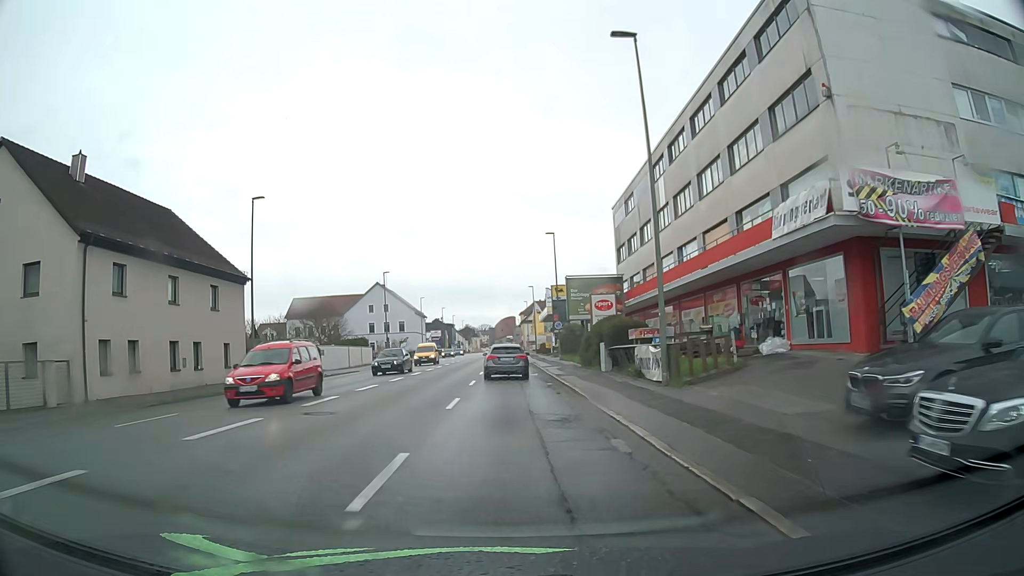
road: tertiary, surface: asphalt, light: Day
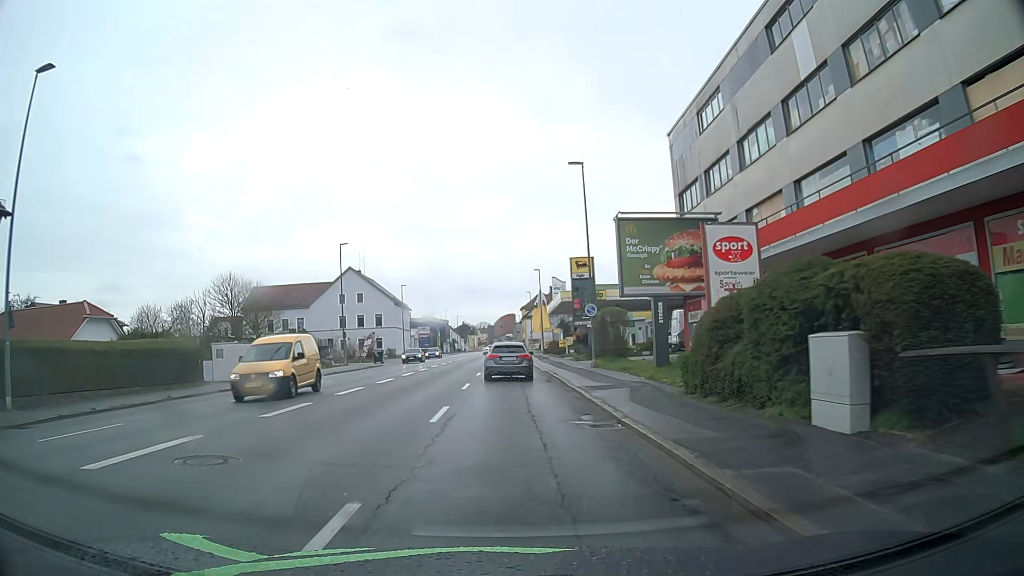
(-0.1, +20.9) m; 0°
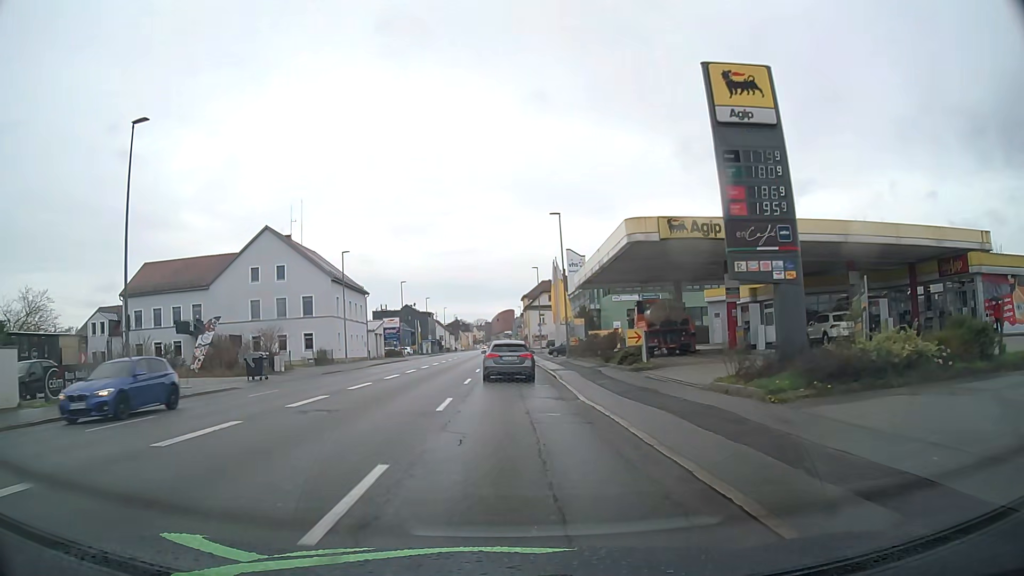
(-0.1, +34.4) m; 0°
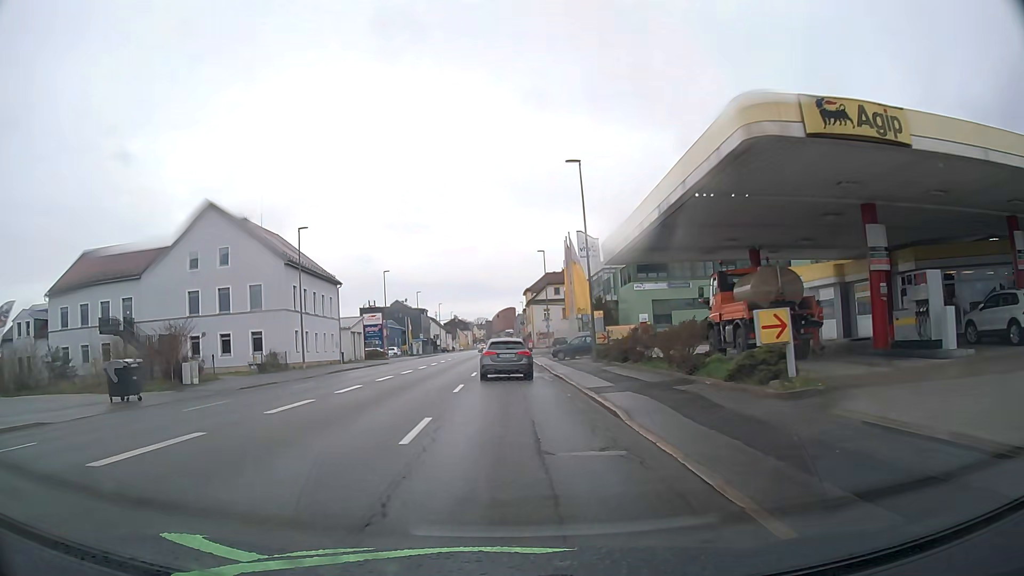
(0.0, +13.7) m; 0°
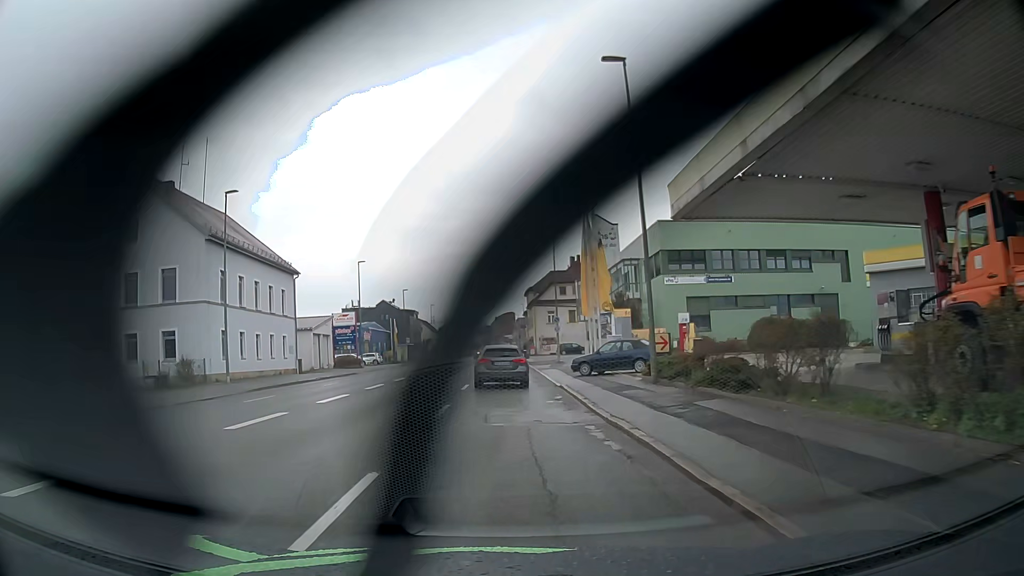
(-0.1, +13.7) m; 0°
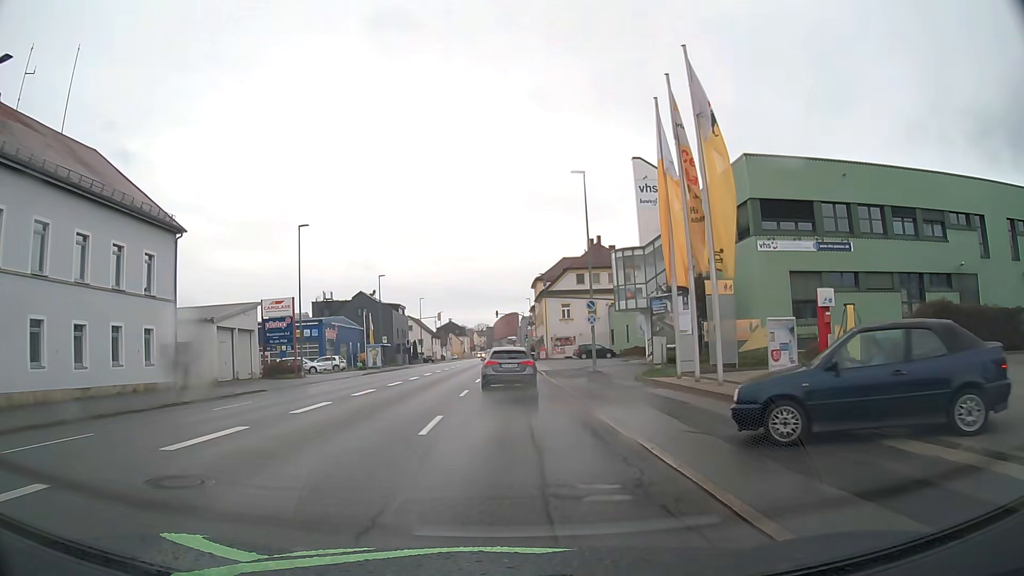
(0.0, +20.6) m; -1°
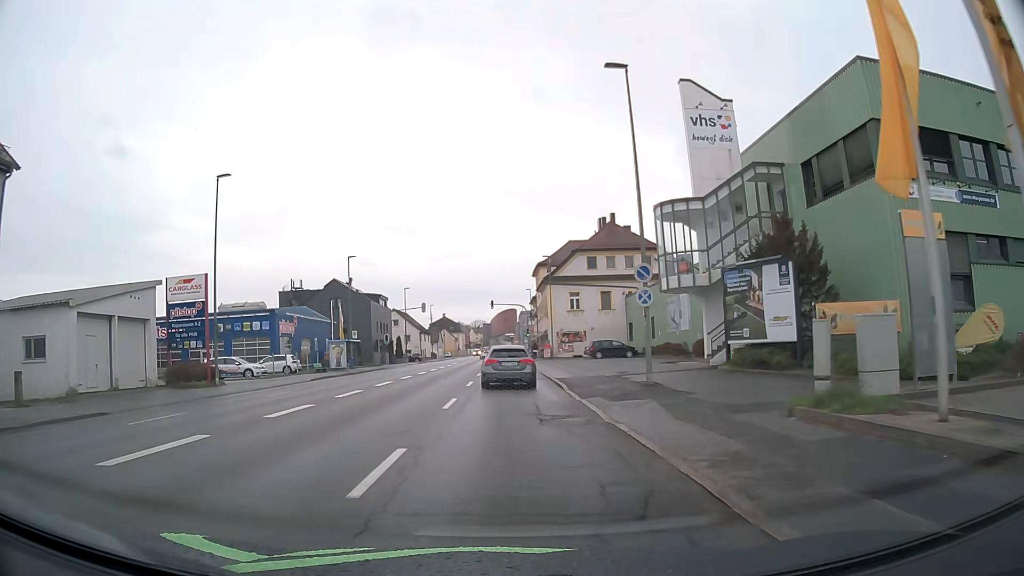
(+0.1, +13.7) m; 0°
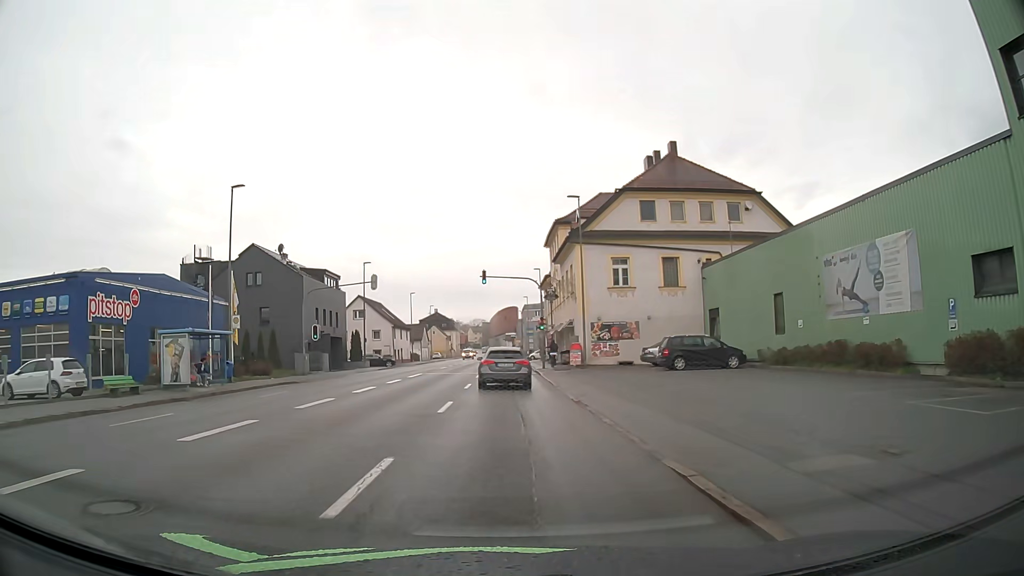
(+0.1, +27.8) m; 0°
(0, +10) (0, +20) (0, +30) (0, +40) (0, +50) (0, +60) (0, +70) (0, +80) (0, +90) (0, +100) m
